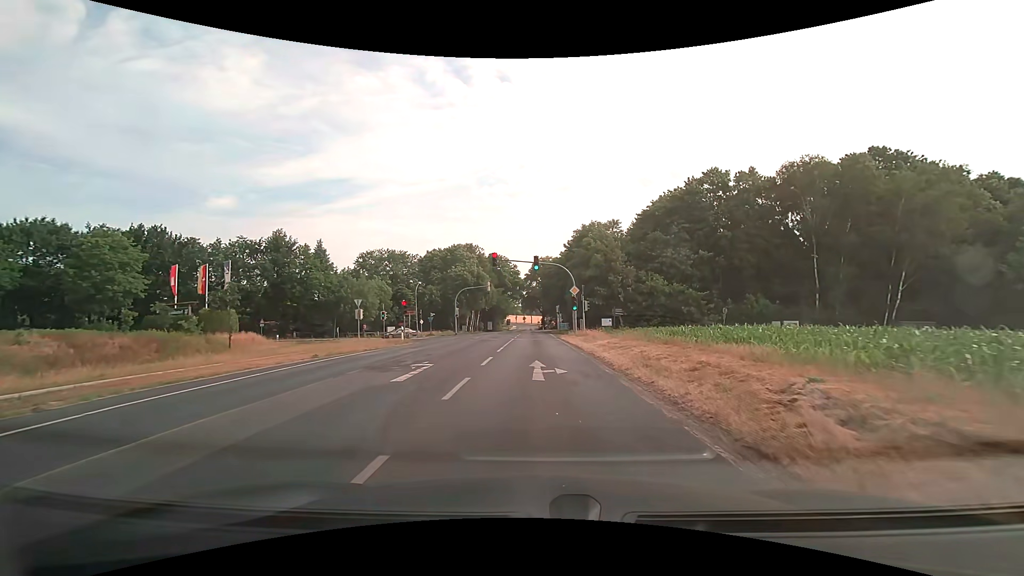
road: secondary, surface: asphalt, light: Day
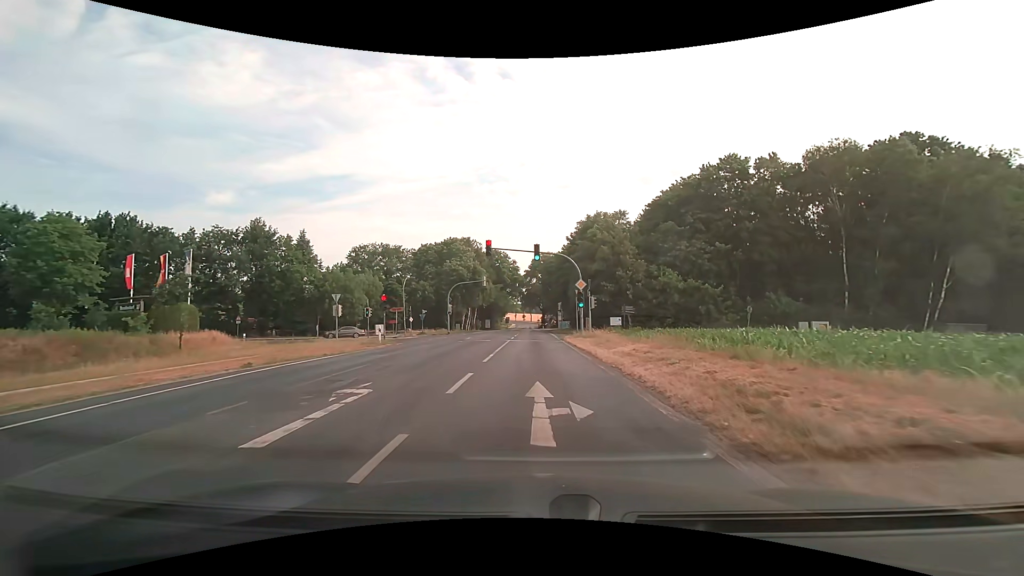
(0.0, +5.6) m; -1°
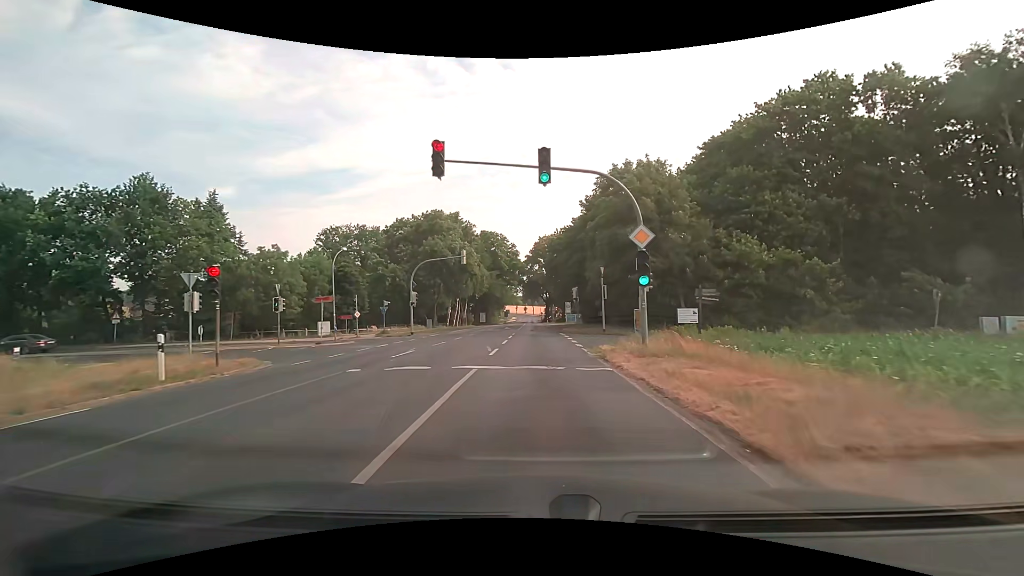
(+0.1, +19.4) m; +1°
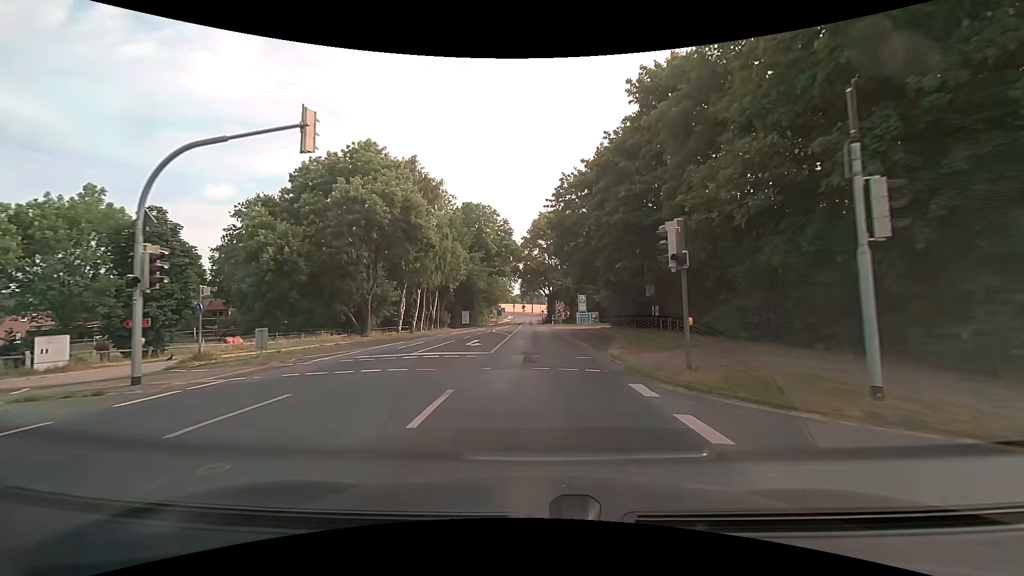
(-0.2, +28.5) m; 0°
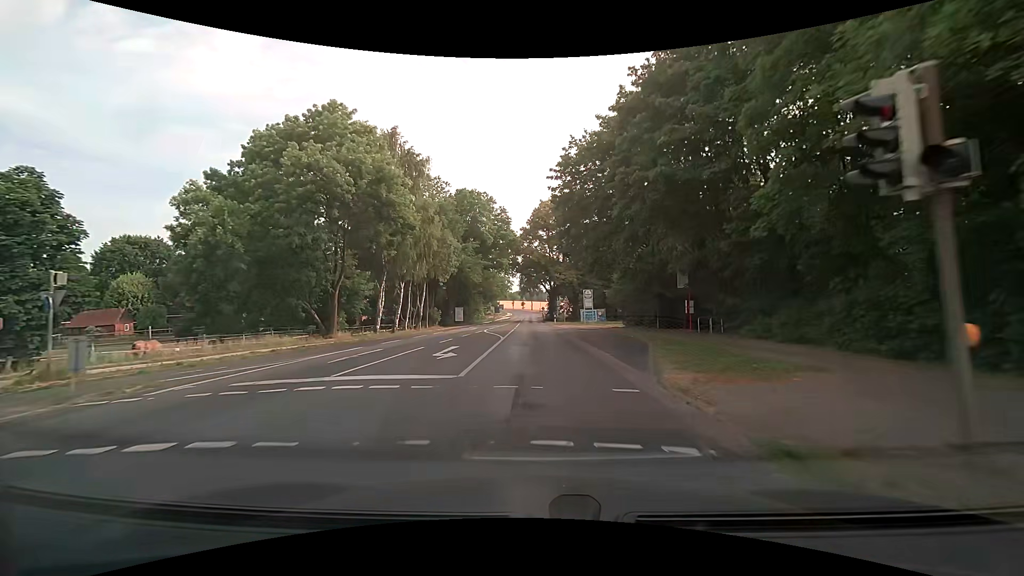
(0.0, +7.3) m; 0°
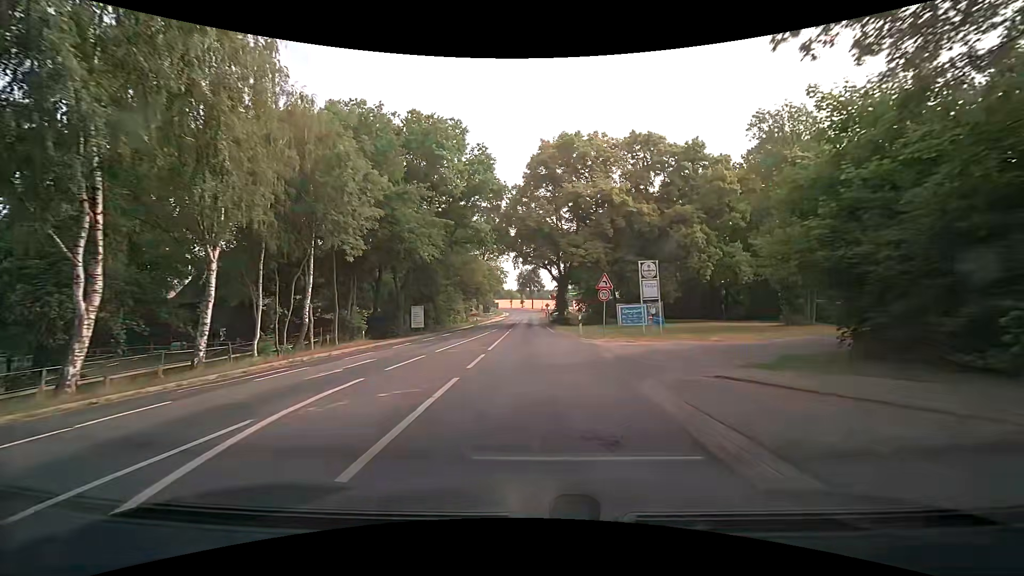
(-0.1, +30.0) m; 0°
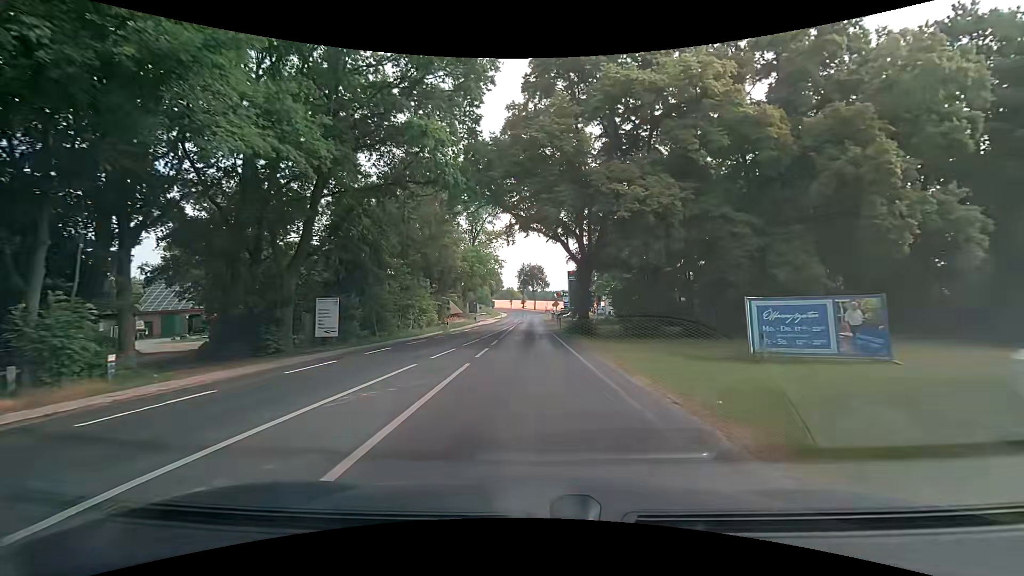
(-0.2, +23.6) m; 0°
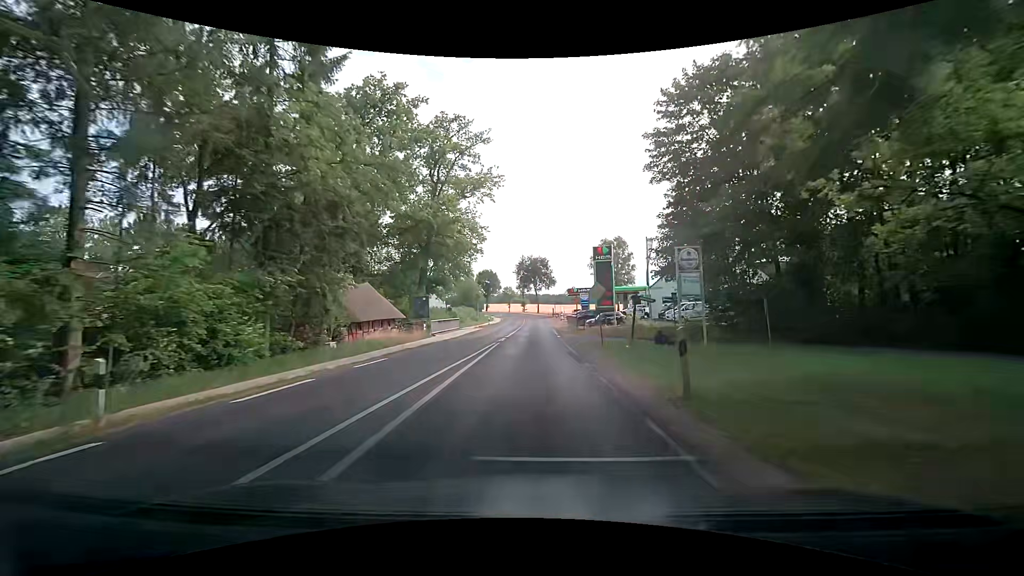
(-0.2, +34.0) m; +1°
(0, +10) (0, +20) (-1, +30) (-1, +40) (-1, +50) (-1, +60) (-1, +70) (-1, +80) (-2, +90) (-2, +100) m
